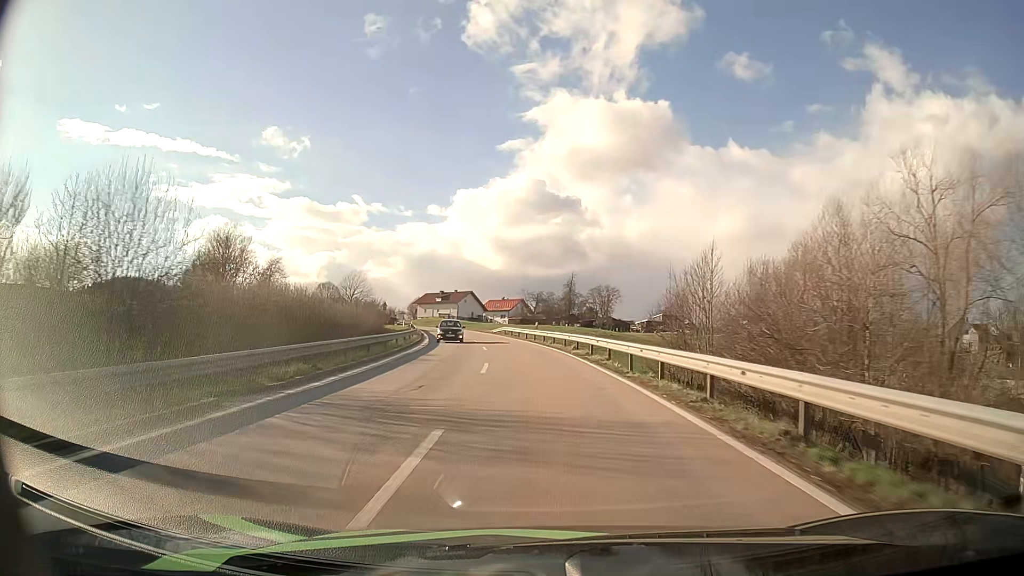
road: secondary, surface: asphalt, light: Day
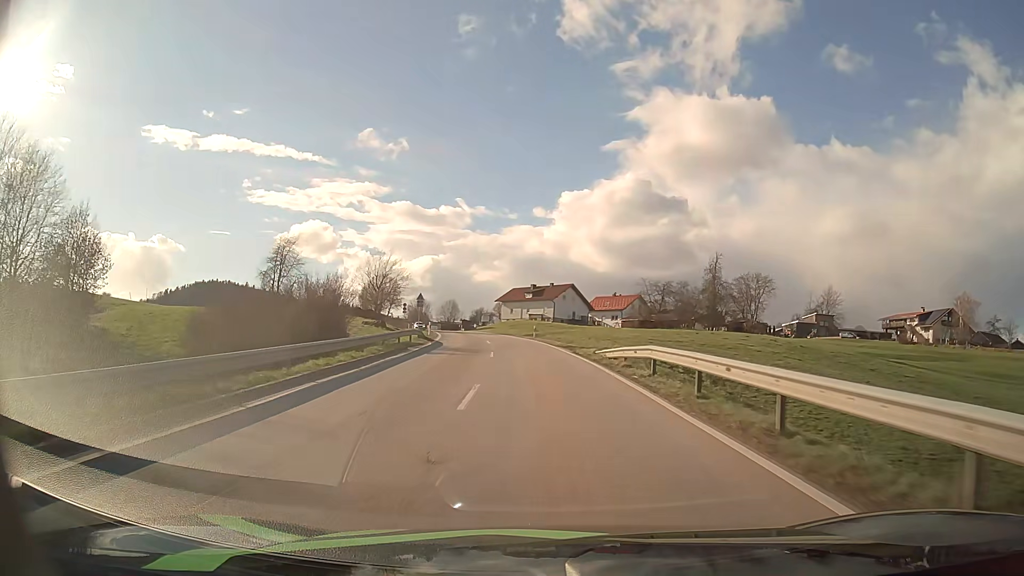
(-3.8, +47.1) m; -9°
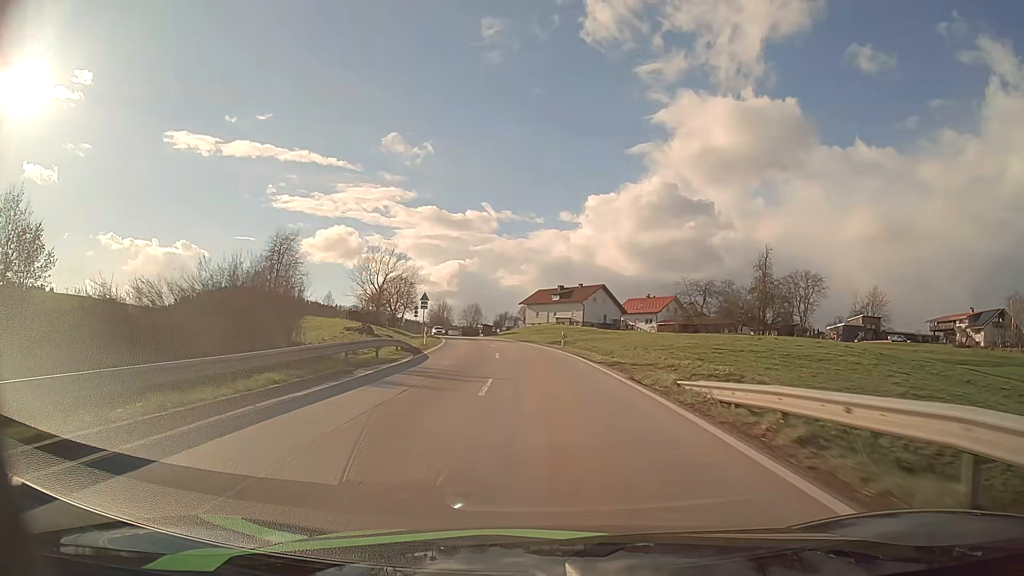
(-0.2, +12.0) m; -2°
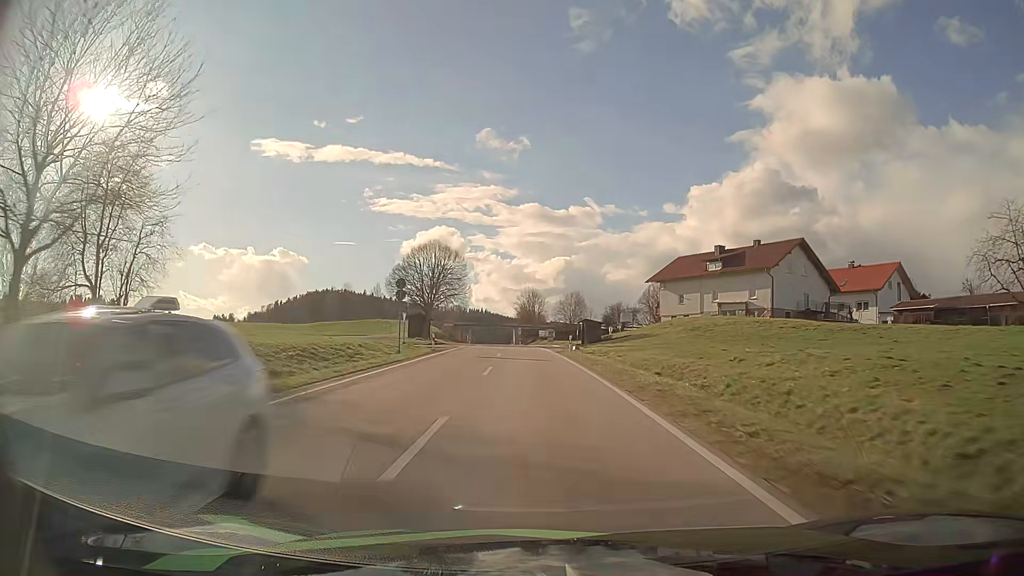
(-4.7, +60.4) m; -9°
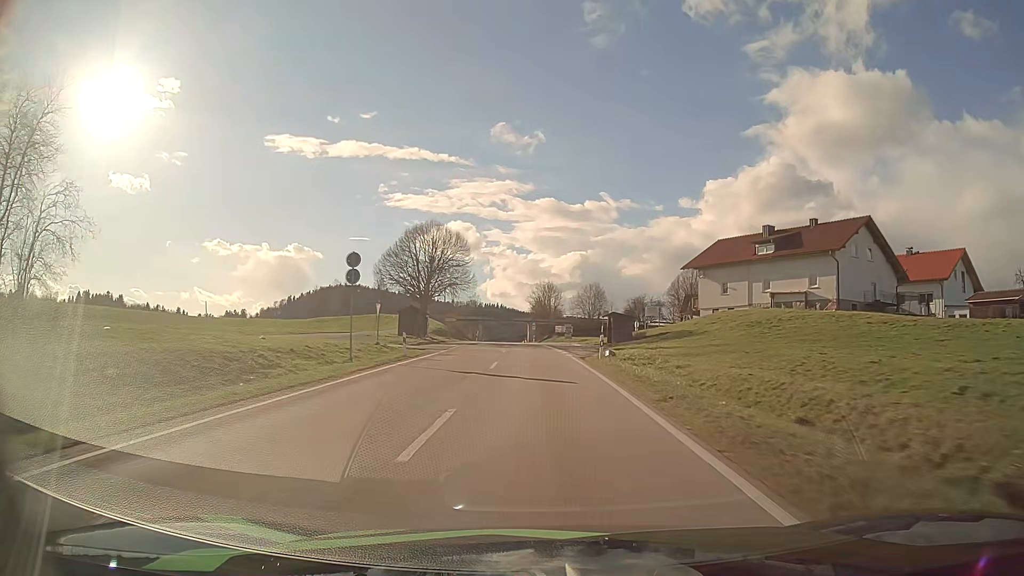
(-0.1, +12.2) m; -1°
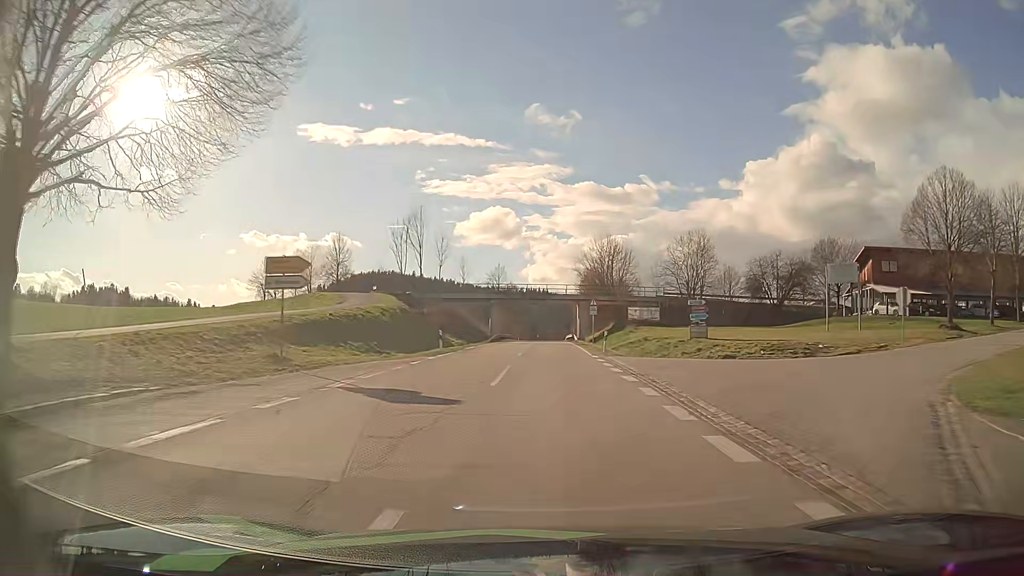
(-2.5, +60.7) m; -4°
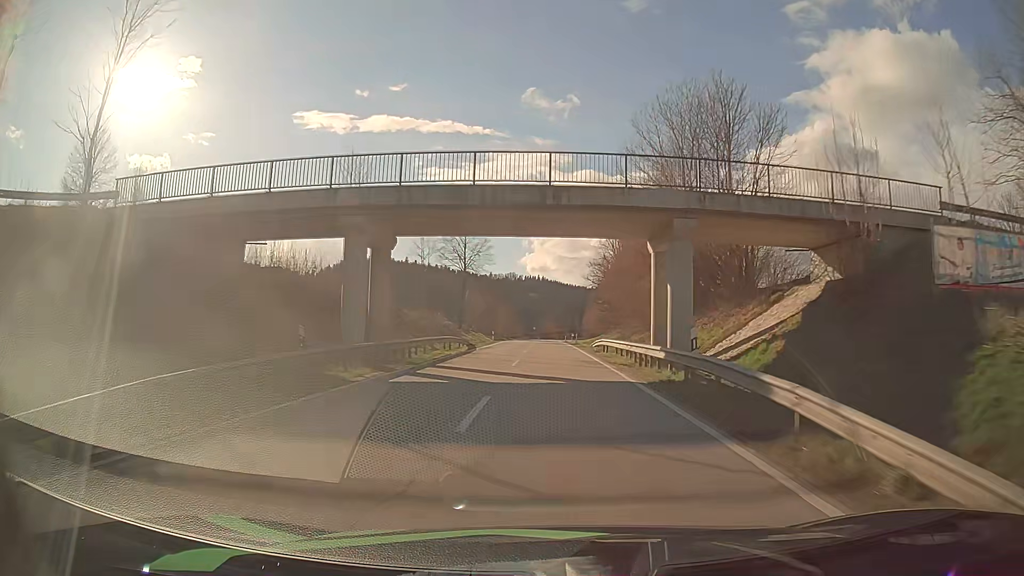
(-0.2, +59.6) m; 0°
(0, +10) (0, +20) (0, +30) (0, +40) (0, +50) (0, +60) (0, +70) (0, +80) (0, +90) (0, +100) m
